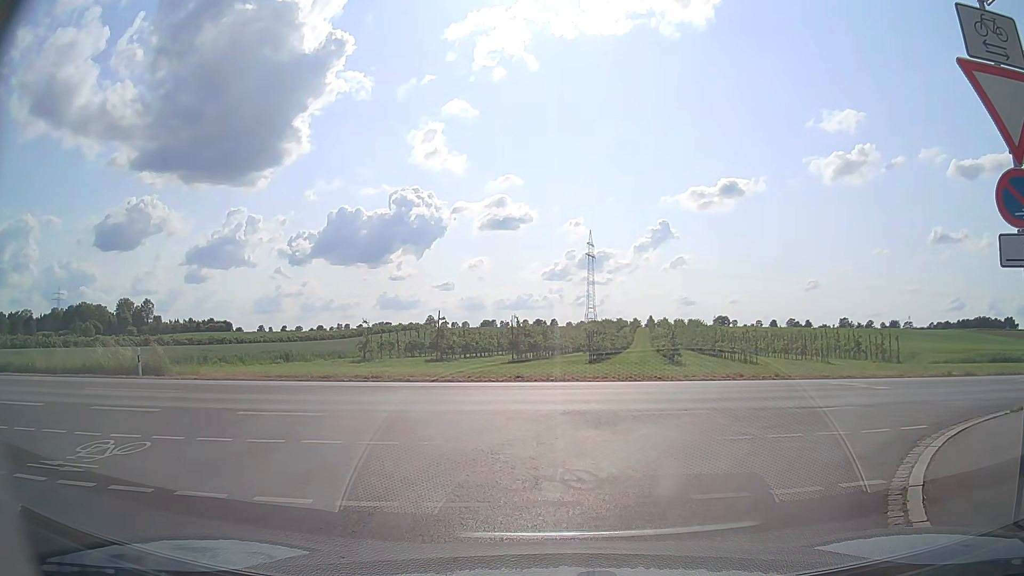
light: Day
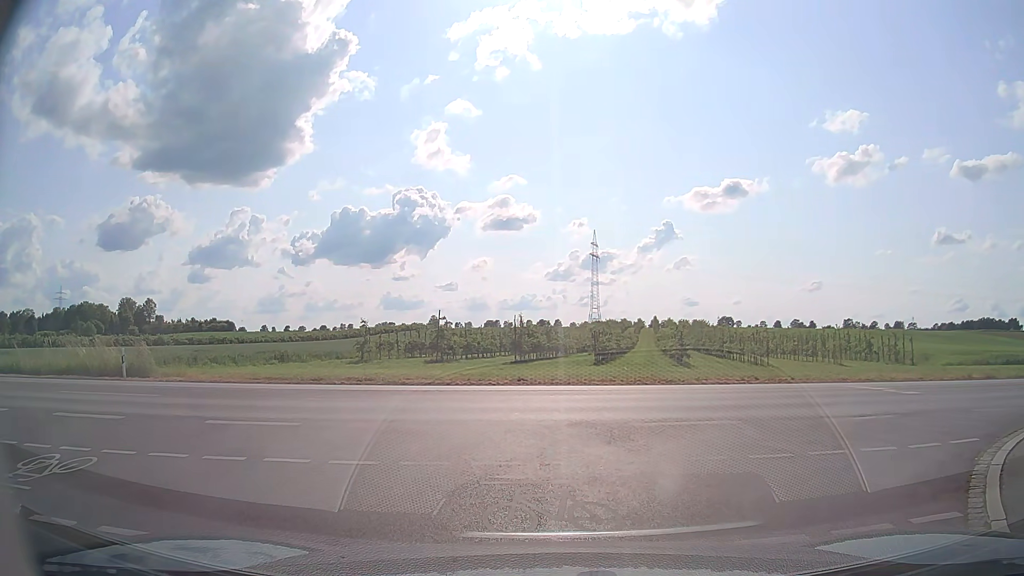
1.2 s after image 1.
(0.0, +1.2) m; 0°
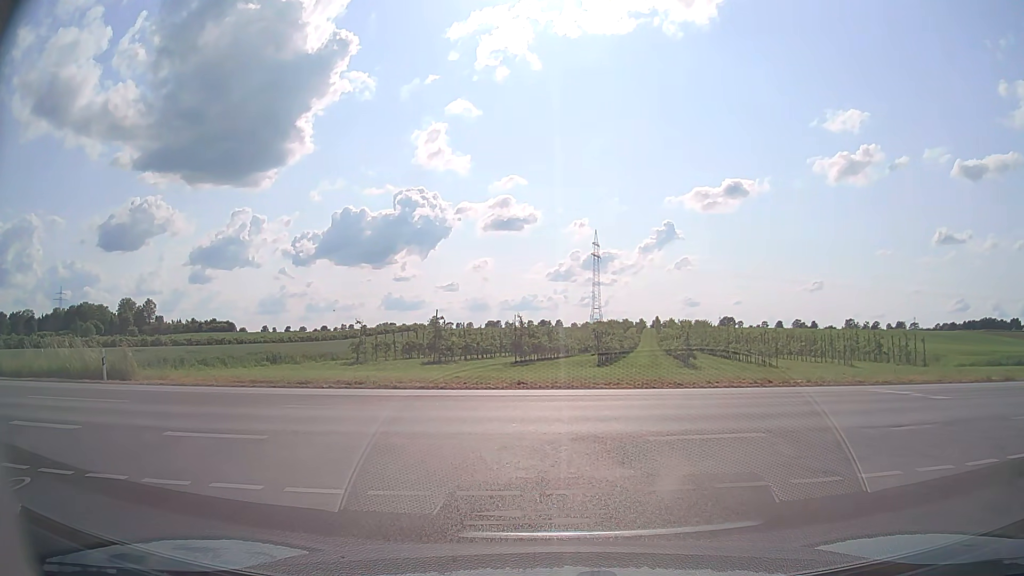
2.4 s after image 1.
(0.0, +1.3) m; 0°
